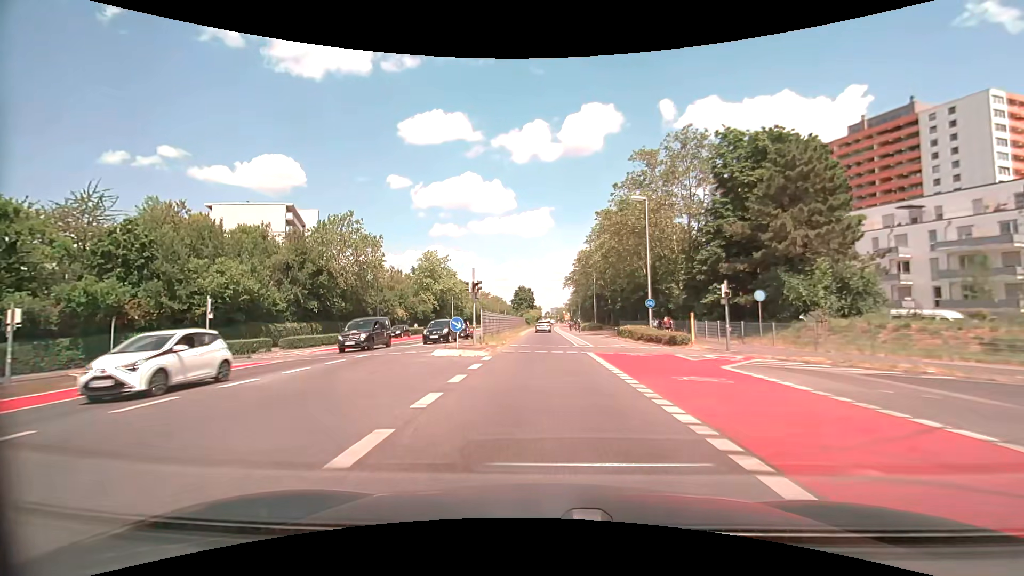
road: secondary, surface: asphalt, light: Day
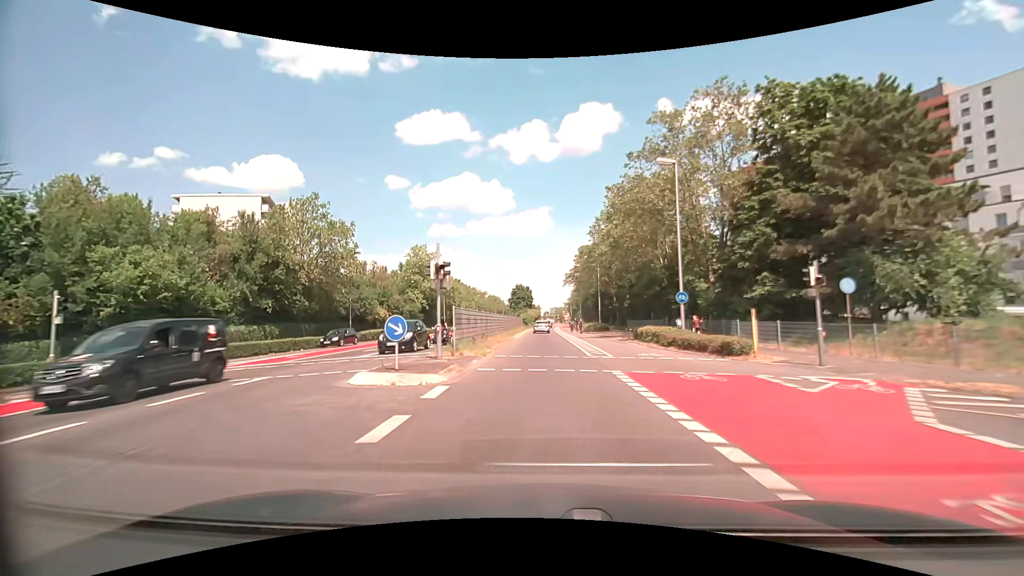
(0.0, +8.2) m; 0°
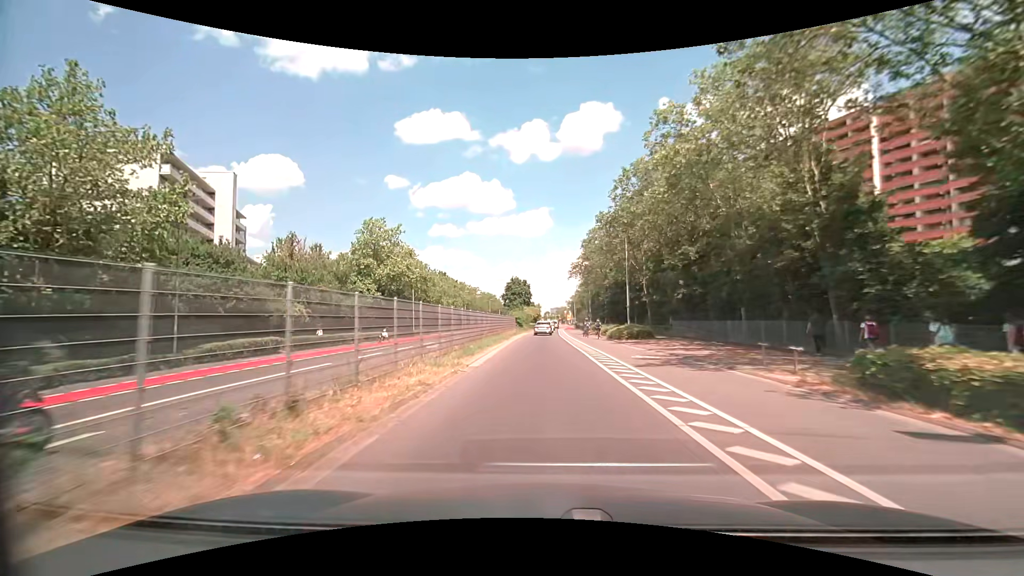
(0.0, +24.8) m; 0°
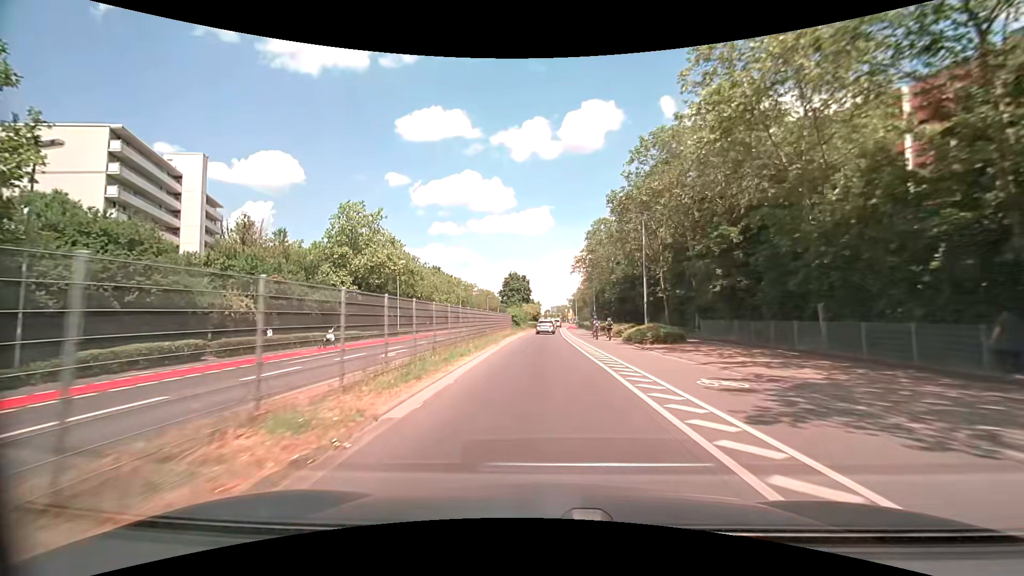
(0.0, +8.3) m; 0°
(0, +10) (0, +20) (0, +30) (0, +40) (0, +50) (0, +60) (+1, +70) (+1, +80) (+2, +90) (+2, +100) m
